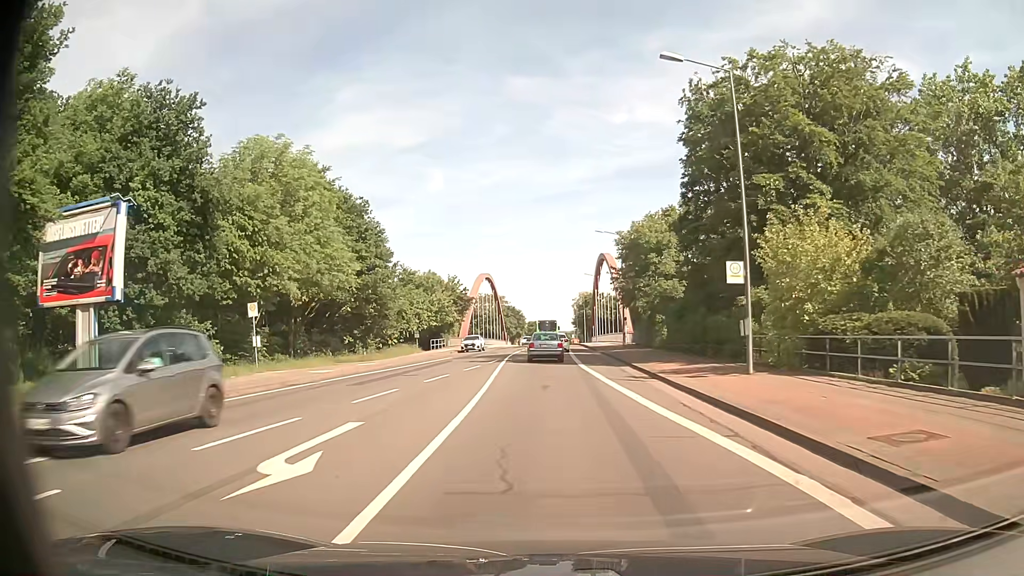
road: secondary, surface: asphalt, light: Day
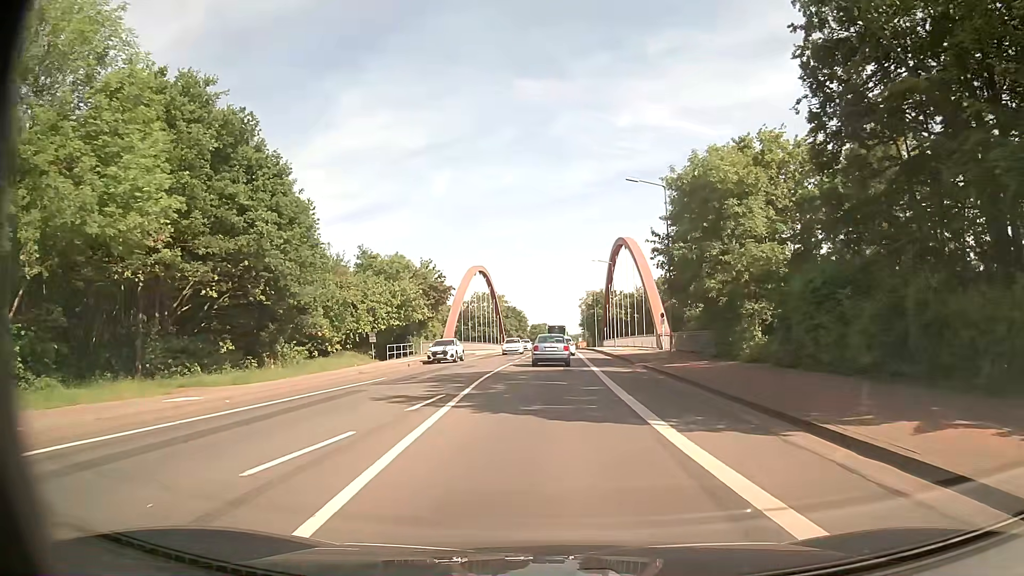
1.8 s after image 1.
(-0.2, +19.7) m; -1°
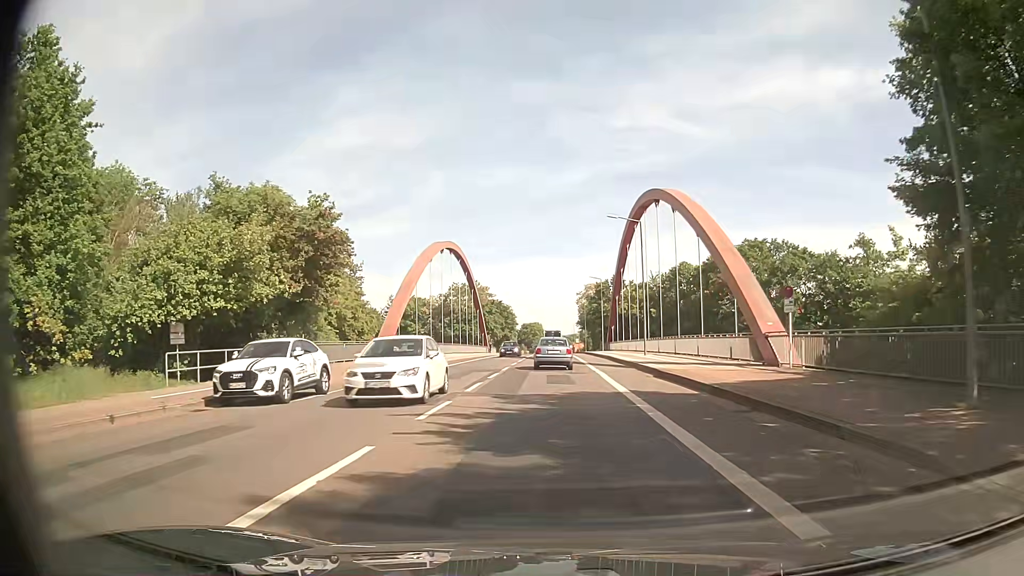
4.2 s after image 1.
(+0.3, +27.4) m; +1°
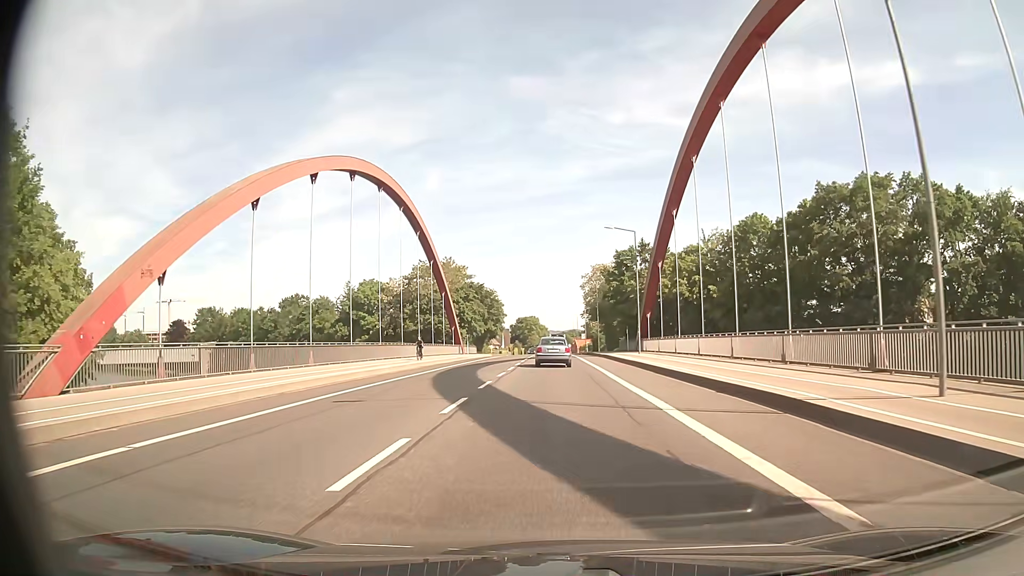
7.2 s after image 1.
(-0.1, +36.3) m; +1°
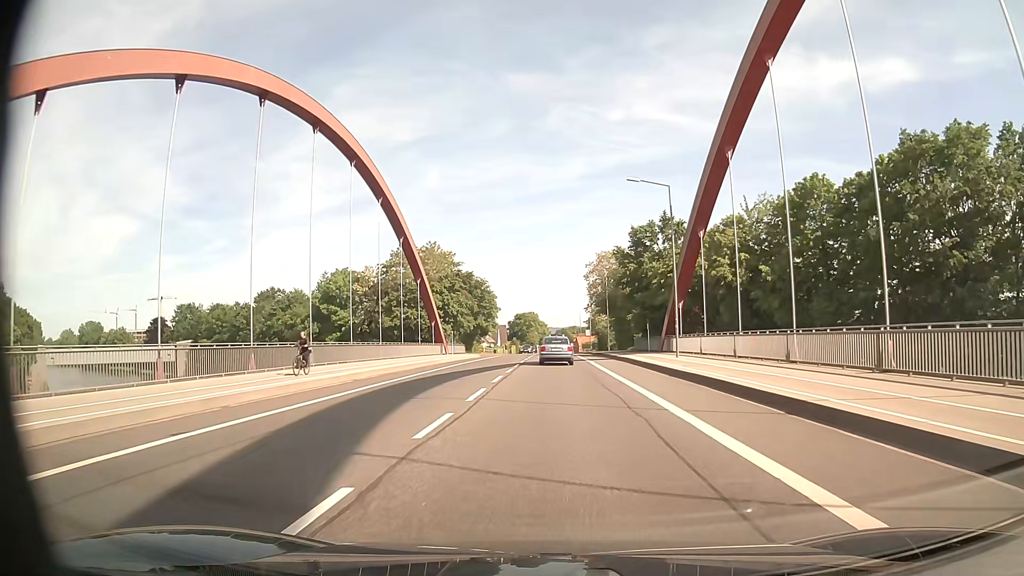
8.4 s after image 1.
(-0.2, +15.0) m; -1°
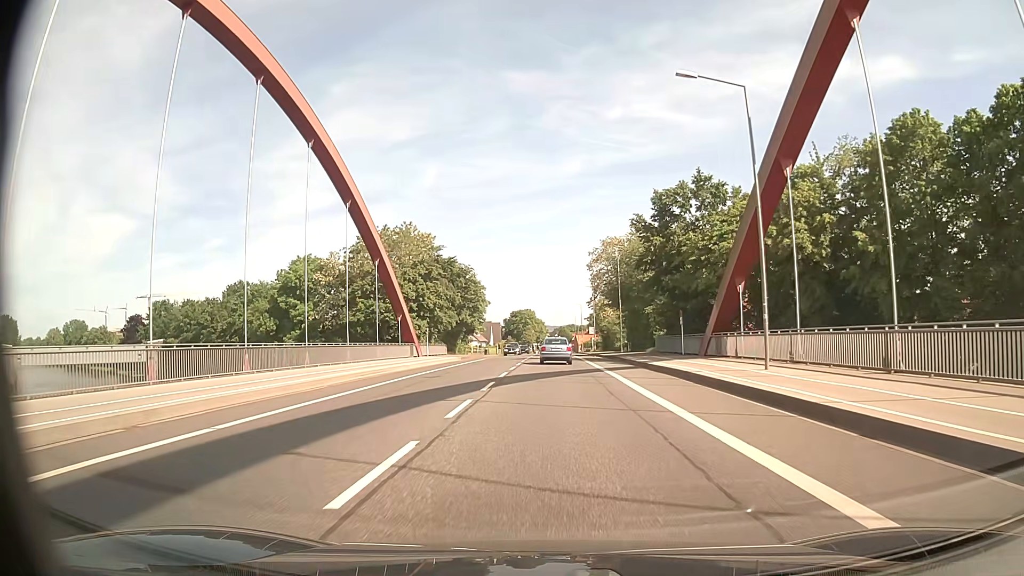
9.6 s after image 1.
(0.0, +15.3) m; 0°
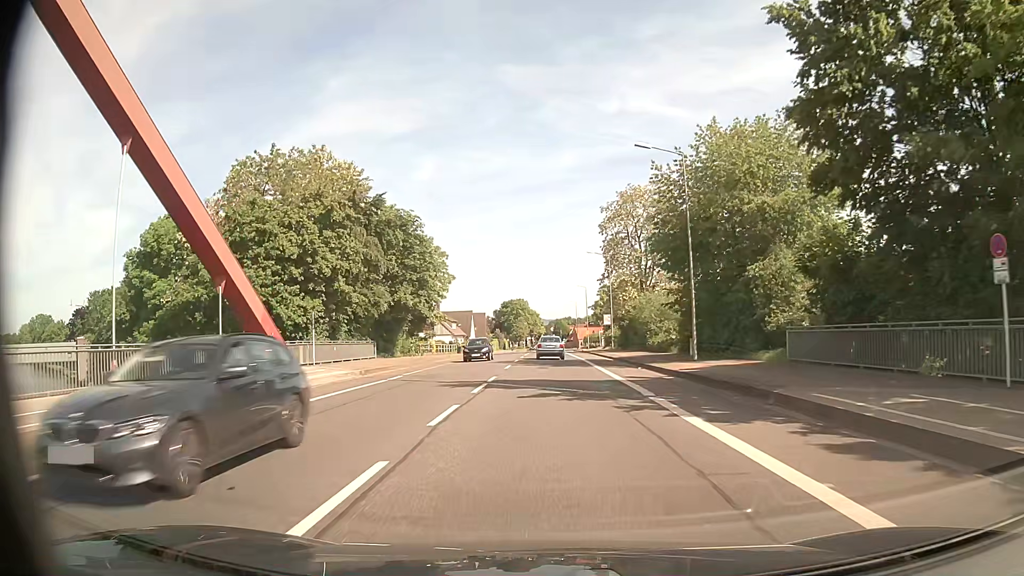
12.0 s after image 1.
(+0.1, +31.5) m; 0°
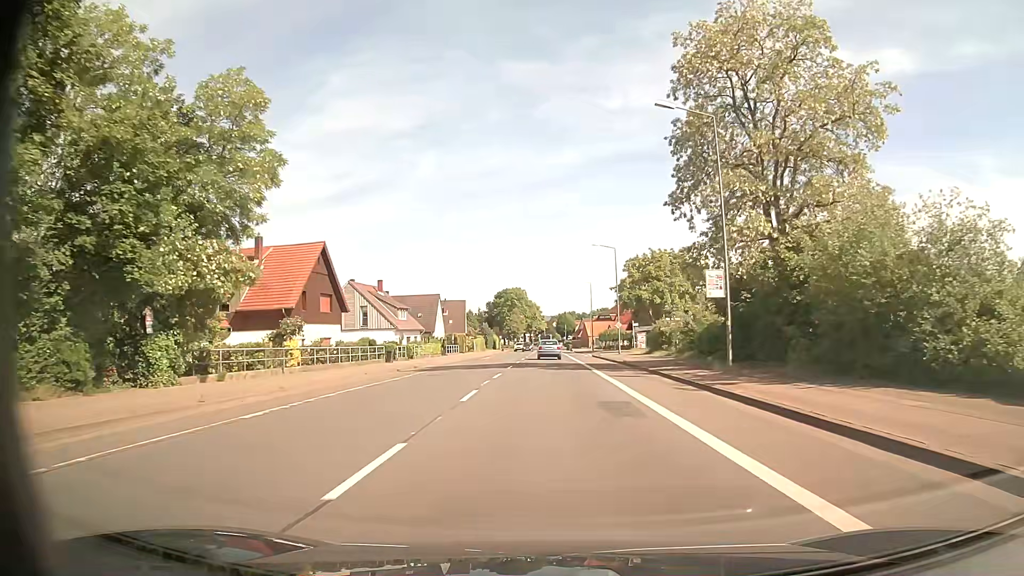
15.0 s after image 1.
(+0.1, +41.4) m; 0°
(0, +10) (0, +20) (0, +30) (0, +40) (0, +50) (0, +60) (0, +70) (0, +80) (0, +90) (0, +100) m
